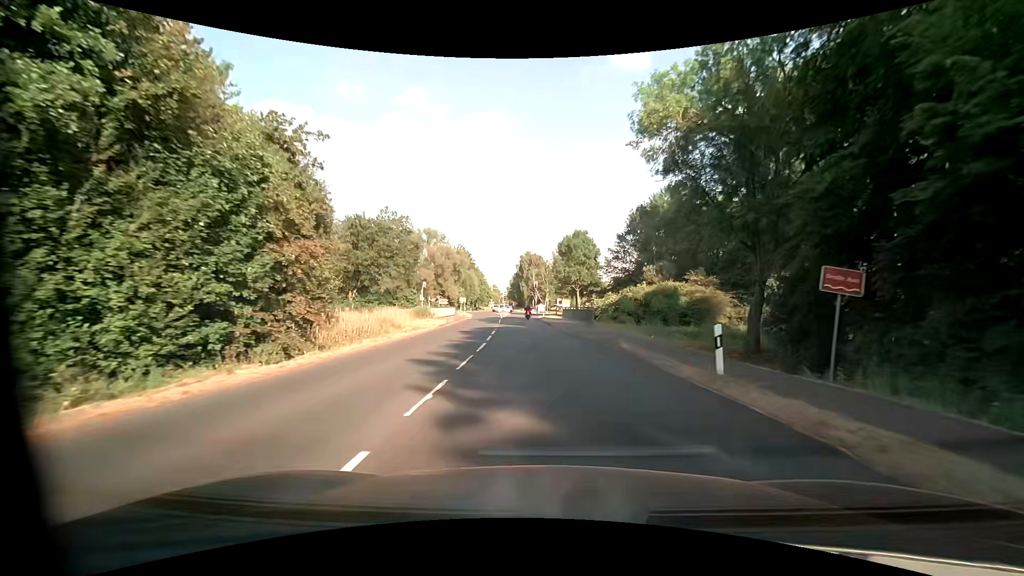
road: secondary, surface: asphalt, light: Day
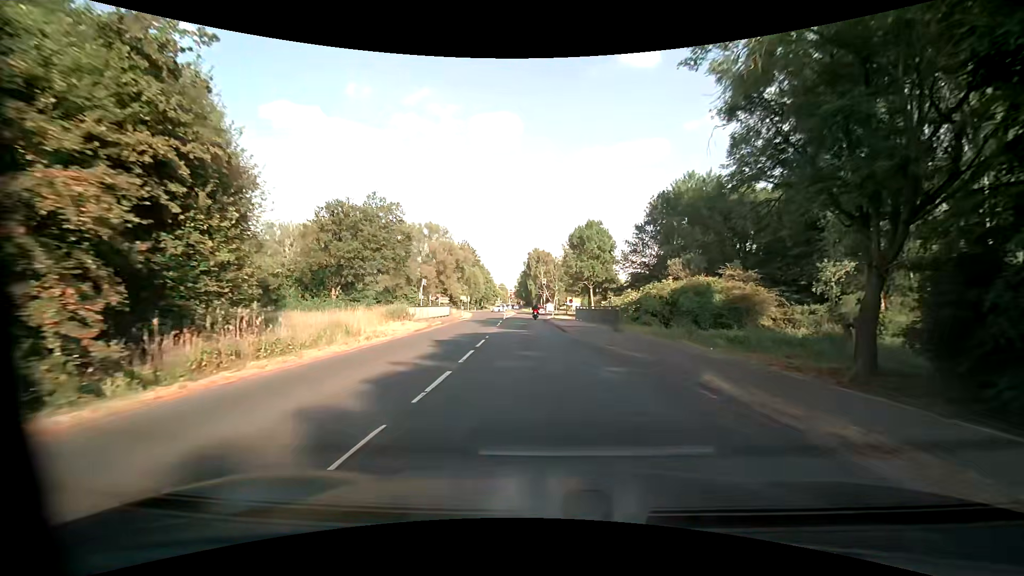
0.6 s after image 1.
(-0.1, +8.3) m; -1°
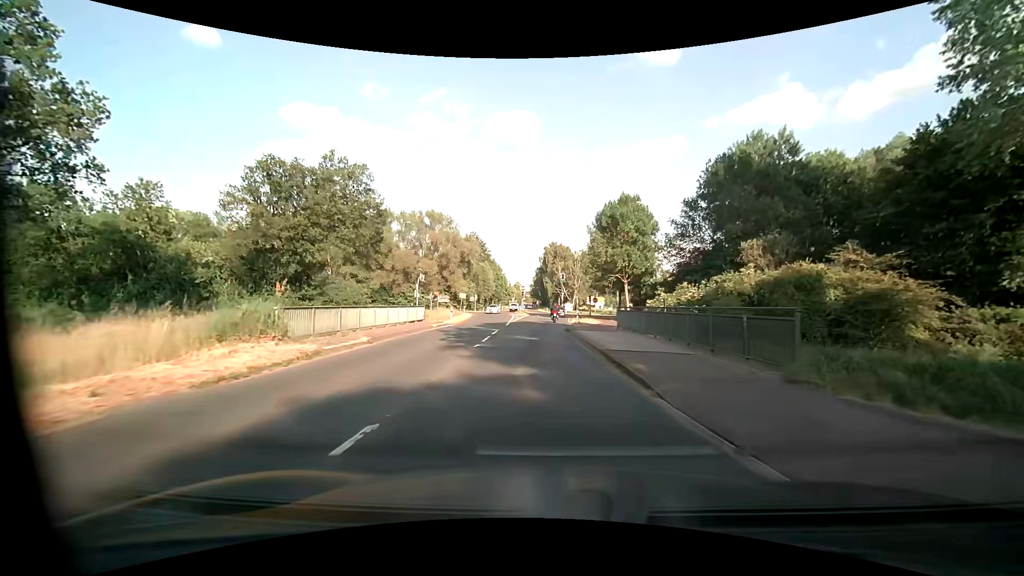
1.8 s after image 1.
(-0.3, +16.0) m; -2°
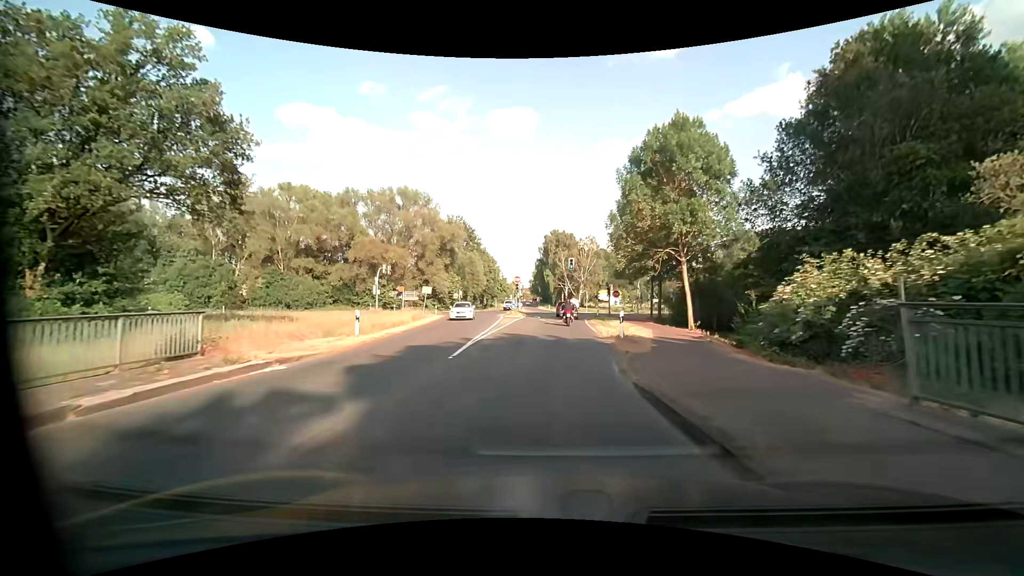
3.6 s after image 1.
(-0.2, +21.2) m; 0°
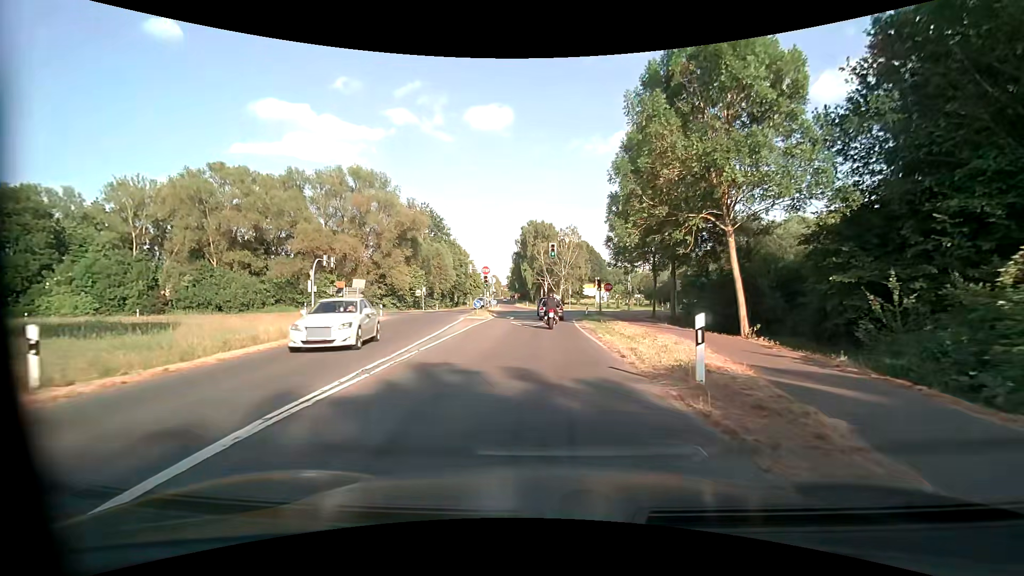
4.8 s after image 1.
(+0.2, +11.5) m; +3°
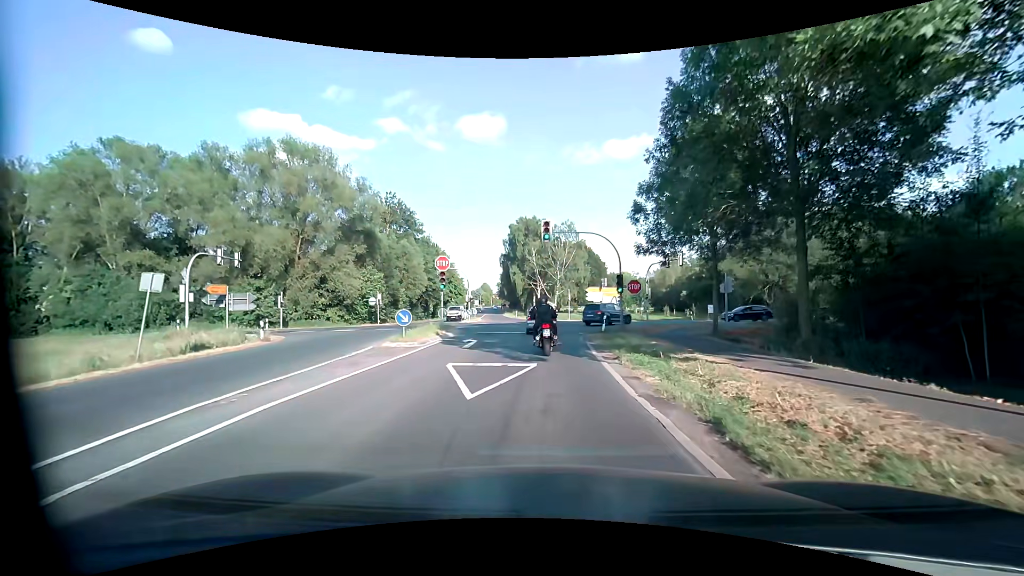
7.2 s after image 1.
(0.0, +16.9) m; 0°
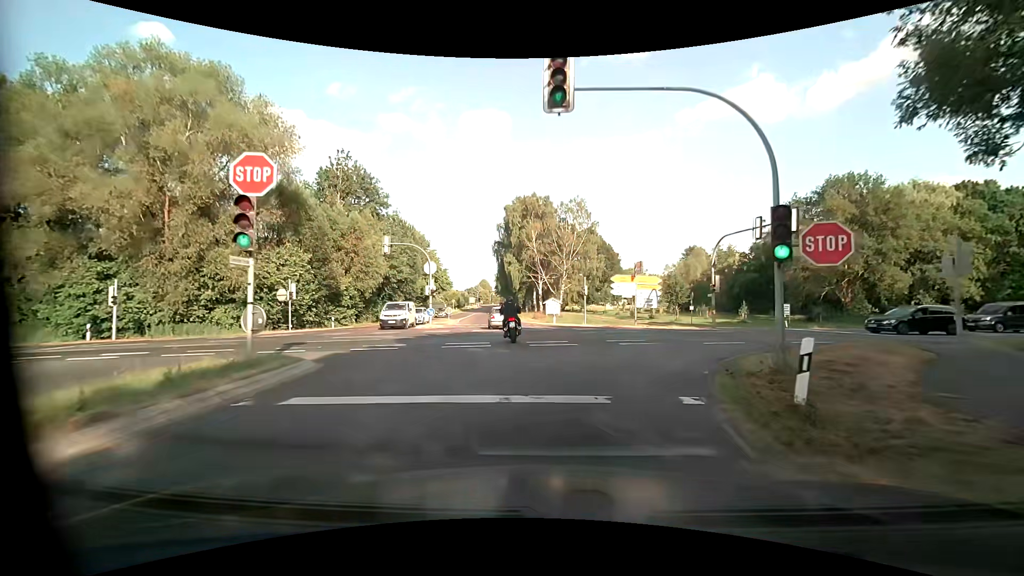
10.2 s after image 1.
(0.0, +20.7) m; 0°
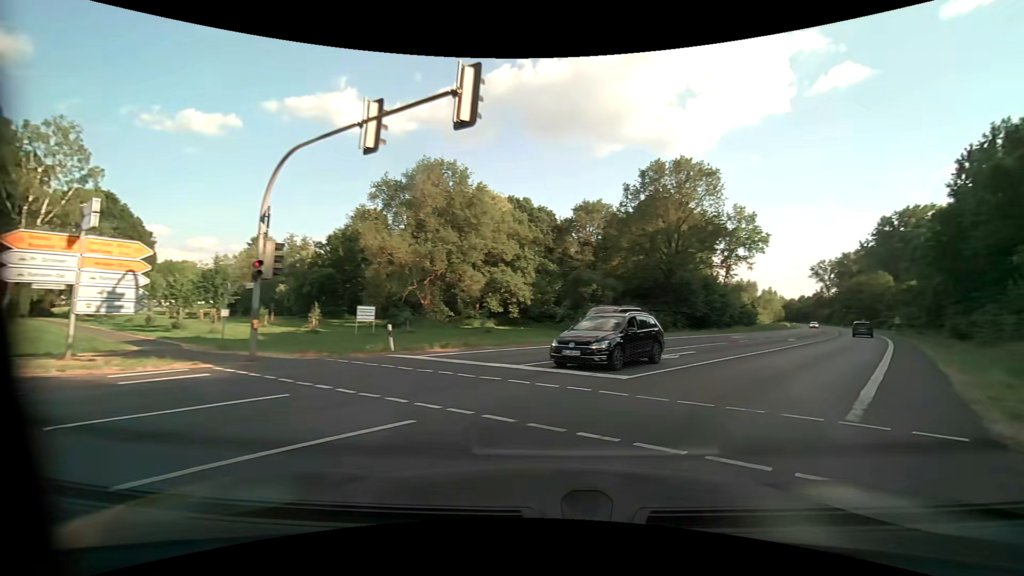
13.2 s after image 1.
(+5.6, +18.9) m; +46°
(+3, +10) (+8, +18) (+13, +26) (+19, +35) (+24, +43) (+30, +51) (+35, +60) (+40, +69) (+45, +77) (+50, +86) m
